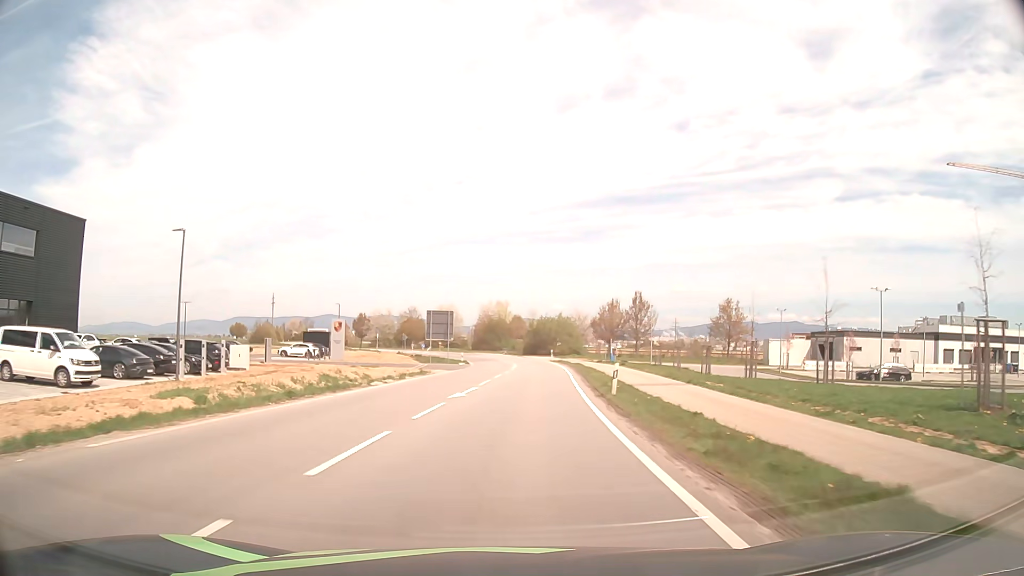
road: tertiary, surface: asphalt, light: Day
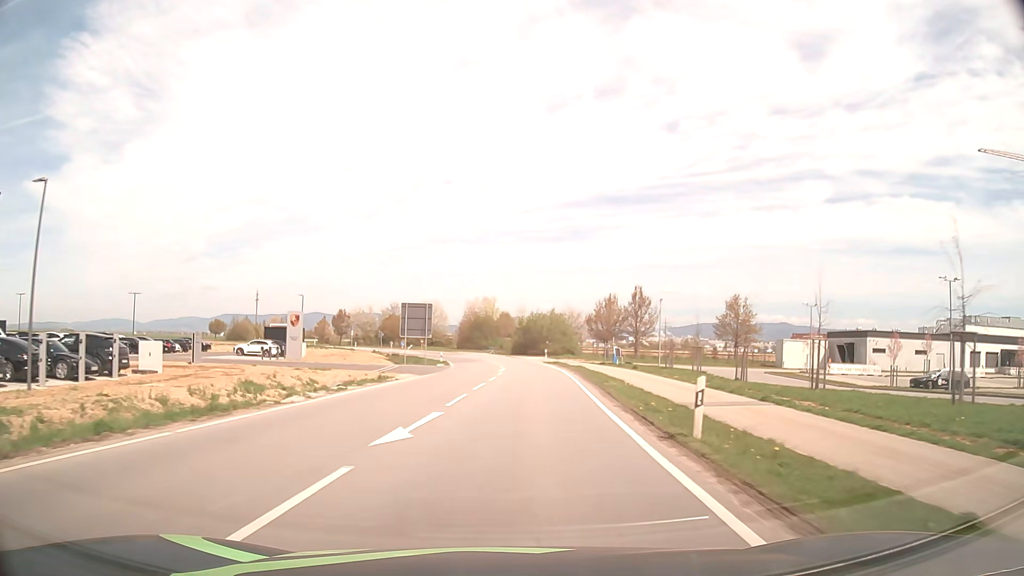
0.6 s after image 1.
(+0.1, +9.5) m; +1°
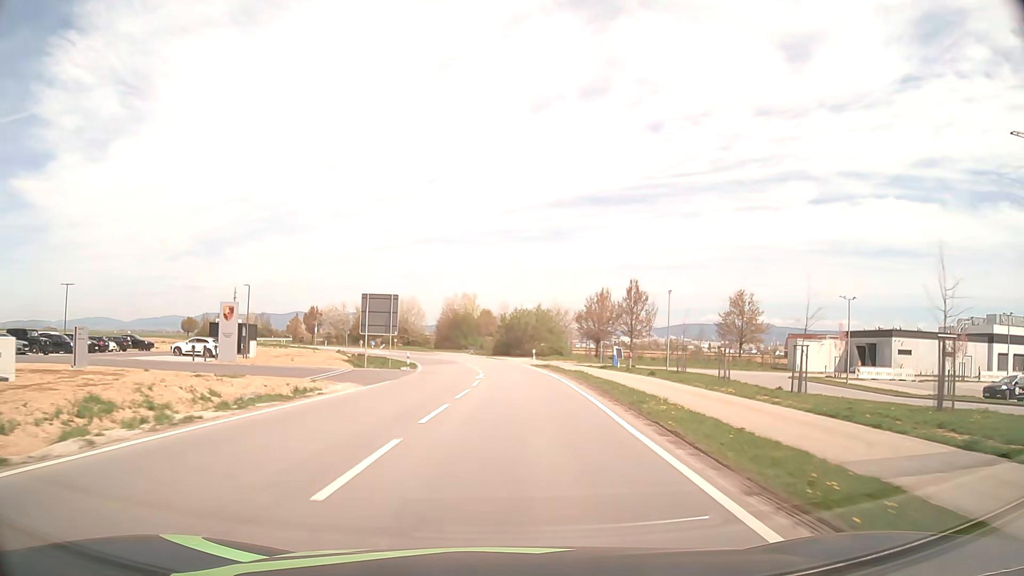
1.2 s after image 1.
(+0.1, +9.9) m; +1°
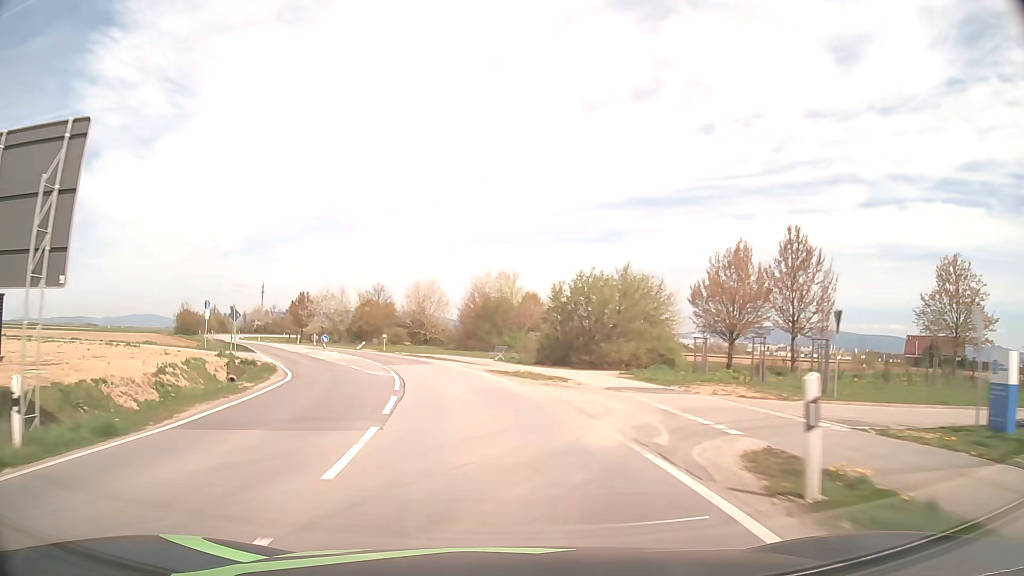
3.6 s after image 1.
(+0.3, +41.8) m; -4°
